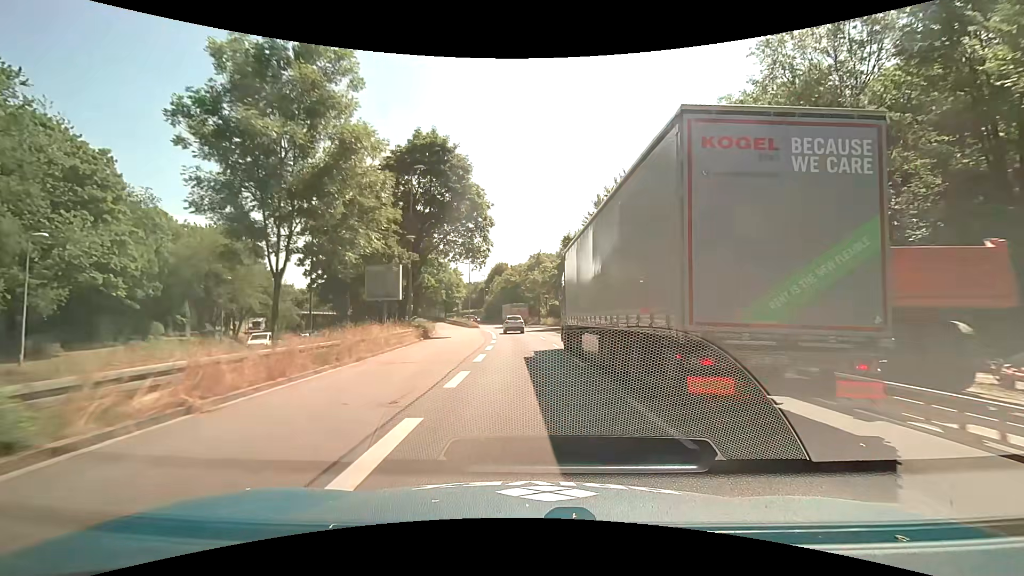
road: trunk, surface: asphalt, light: Day
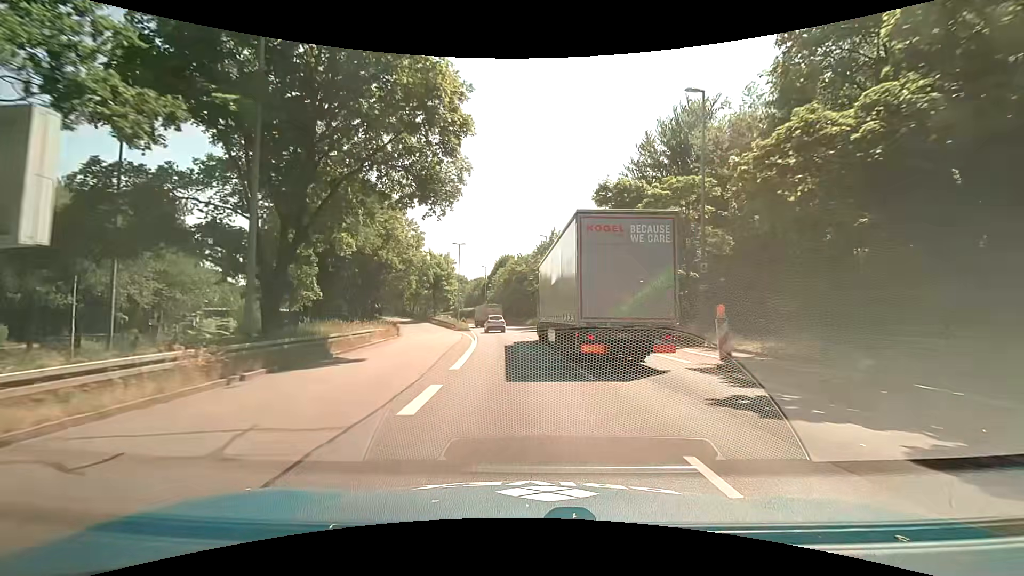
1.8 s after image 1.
(-0.3, +21.2) m; -1°
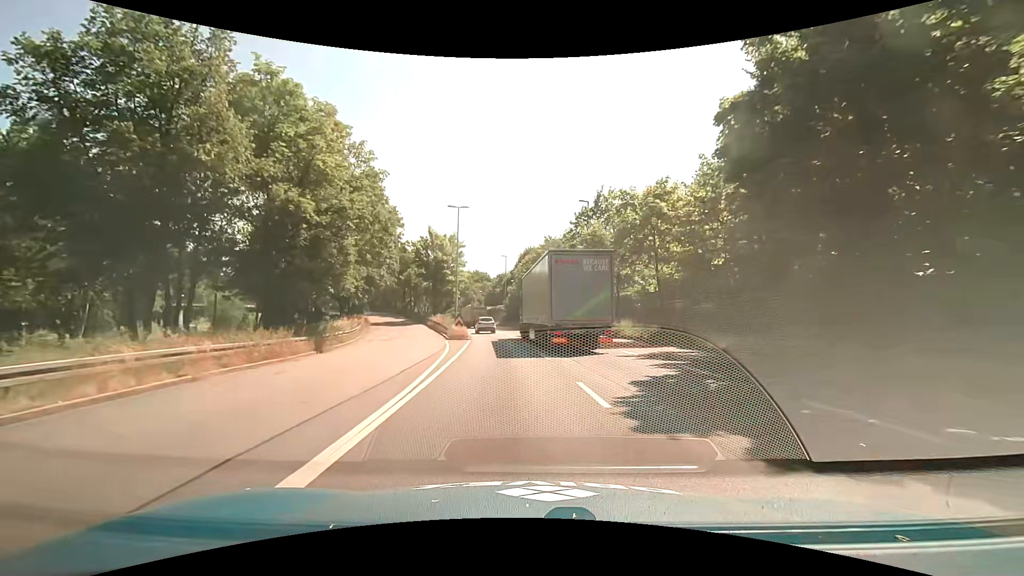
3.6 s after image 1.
(-0.5, +20.9) m; -3°
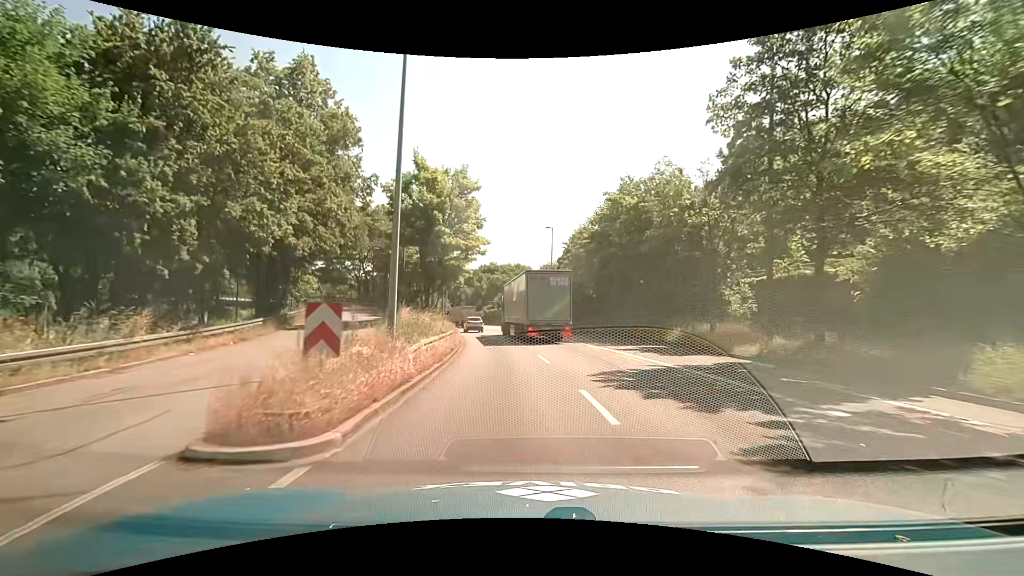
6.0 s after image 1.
(-1.2, +28.0) m; -5°
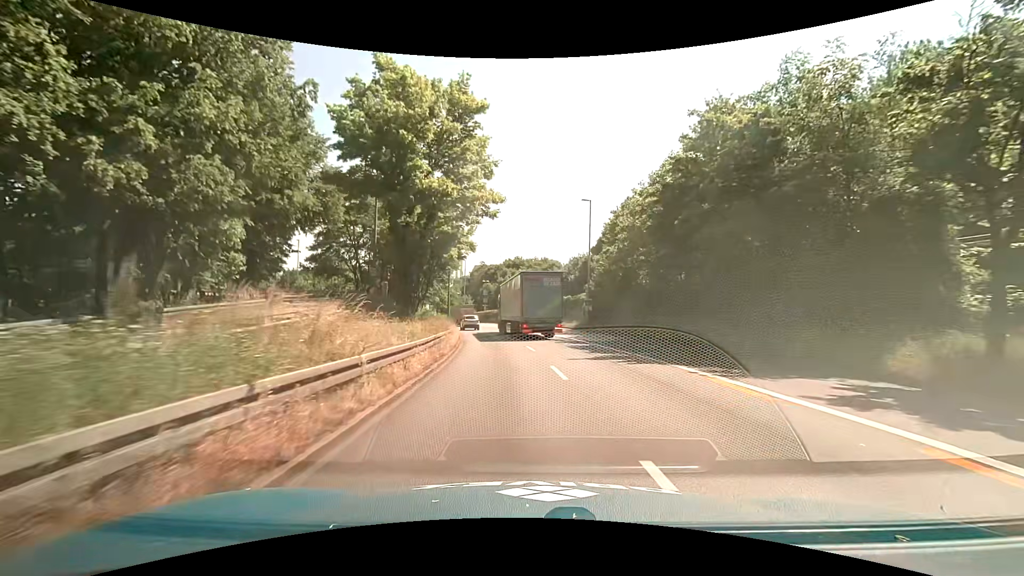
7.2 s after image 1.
(-0.4, +13.5) m; -3°
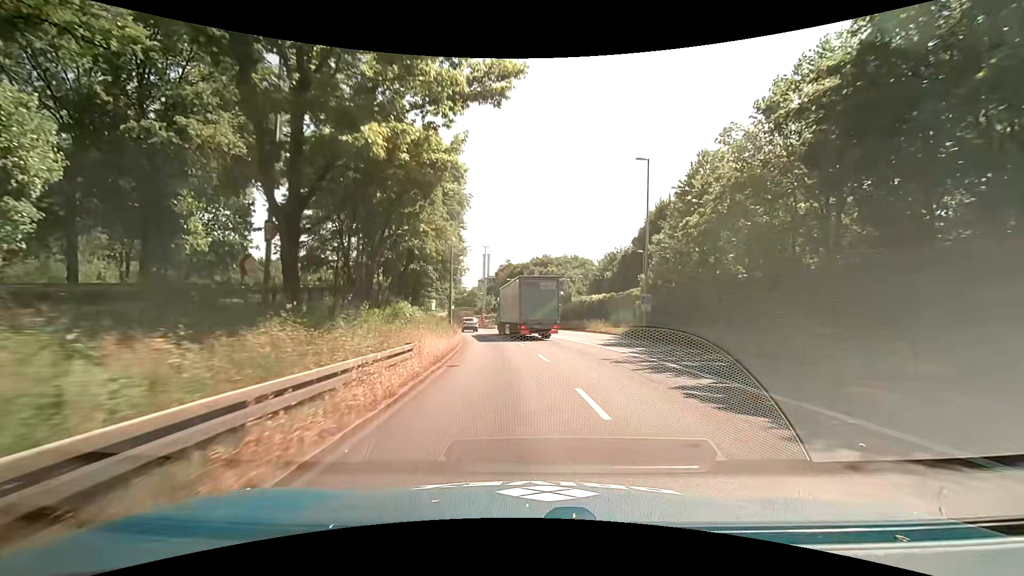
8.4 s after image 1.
(-0.4, +13.0) m; -3°
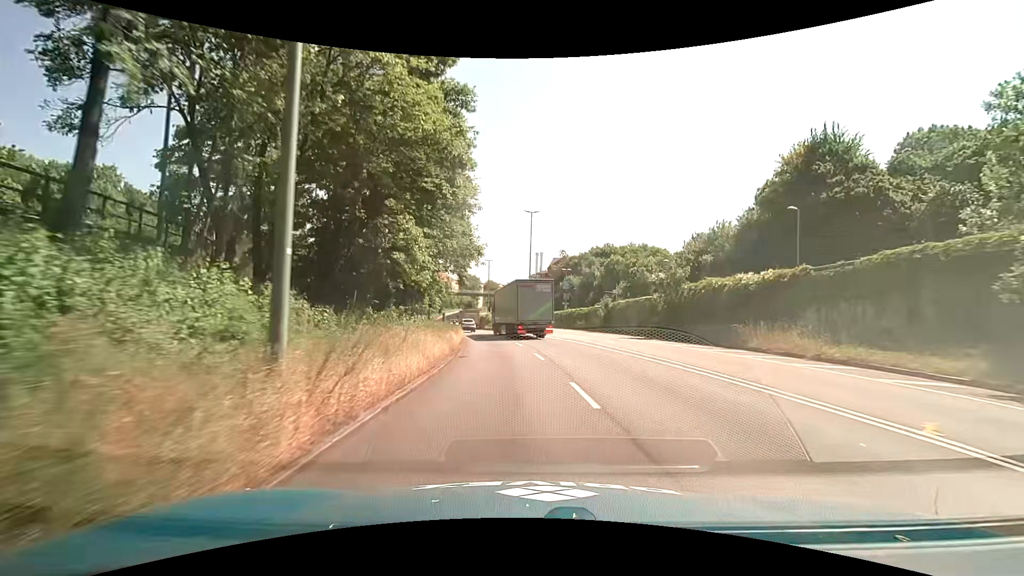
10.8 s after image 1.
(-1.3, +26.0) m; -6°
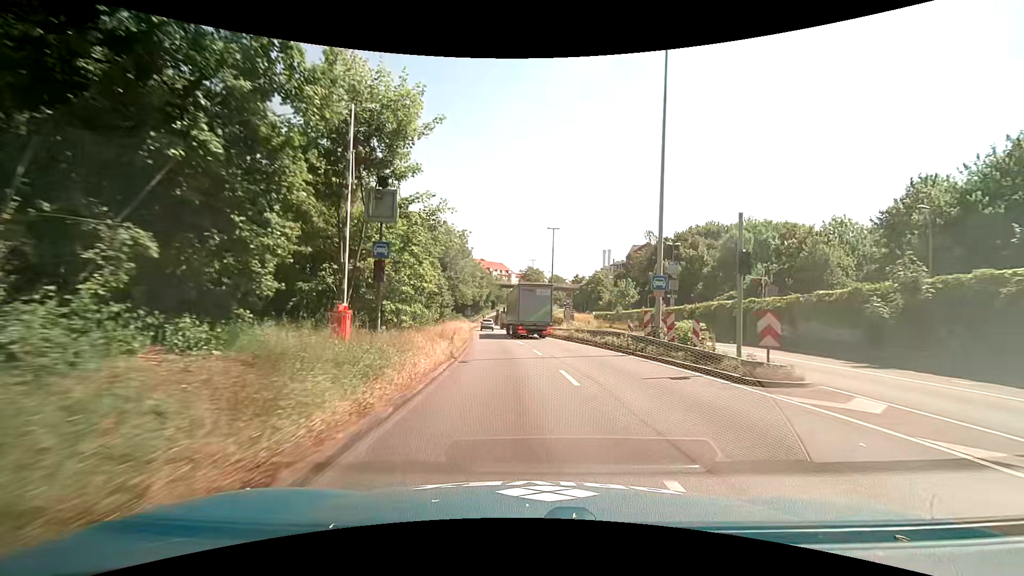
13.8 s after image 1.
(-2.1, +33.2) m; -7°
(0, +10) (-1, +20) (-2, +30) (-3, +40) (-4, +50) (-5, +60) (-6, +70) (-7, +80) (-7, +90) (-7, +100) m
